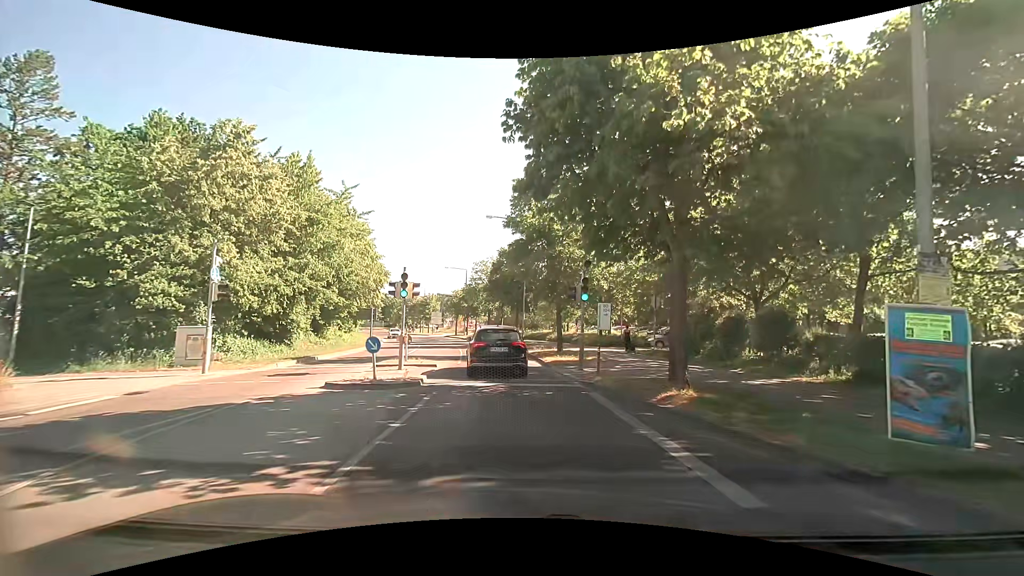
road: tertiary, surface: asphalt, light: Day
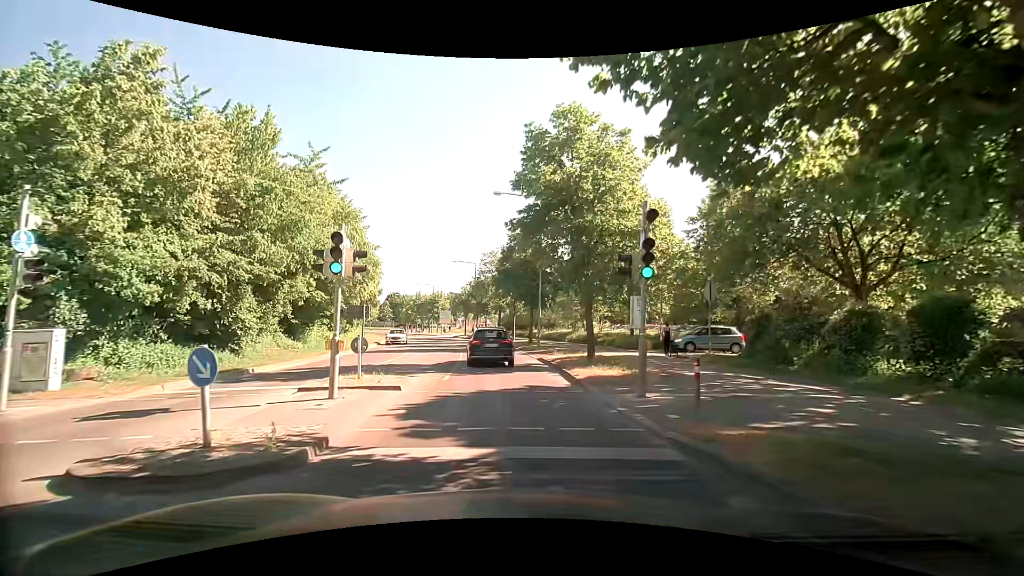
(+0.1, +7.3) m; 0°
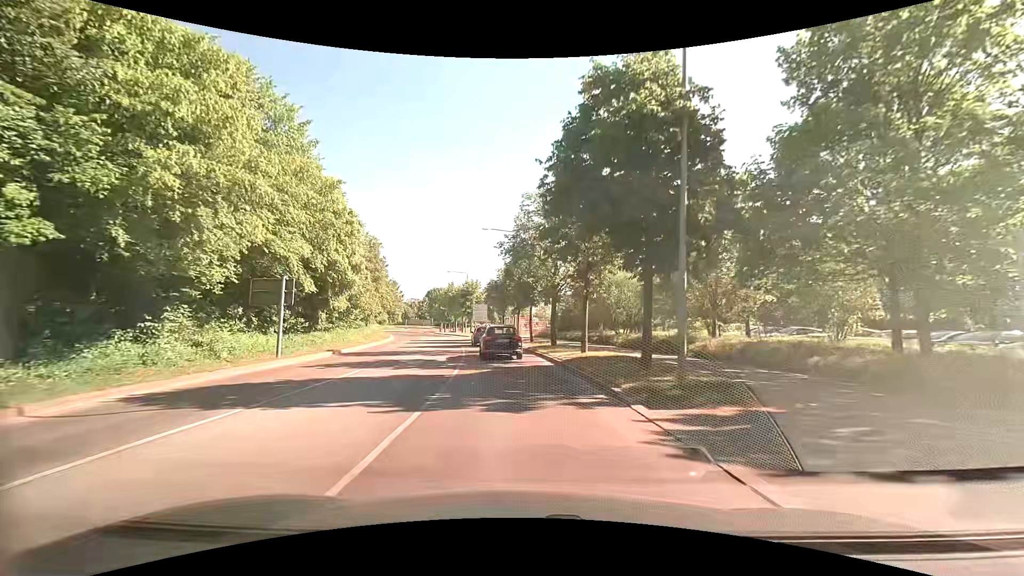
(-1.2, +22.8) m; -7°
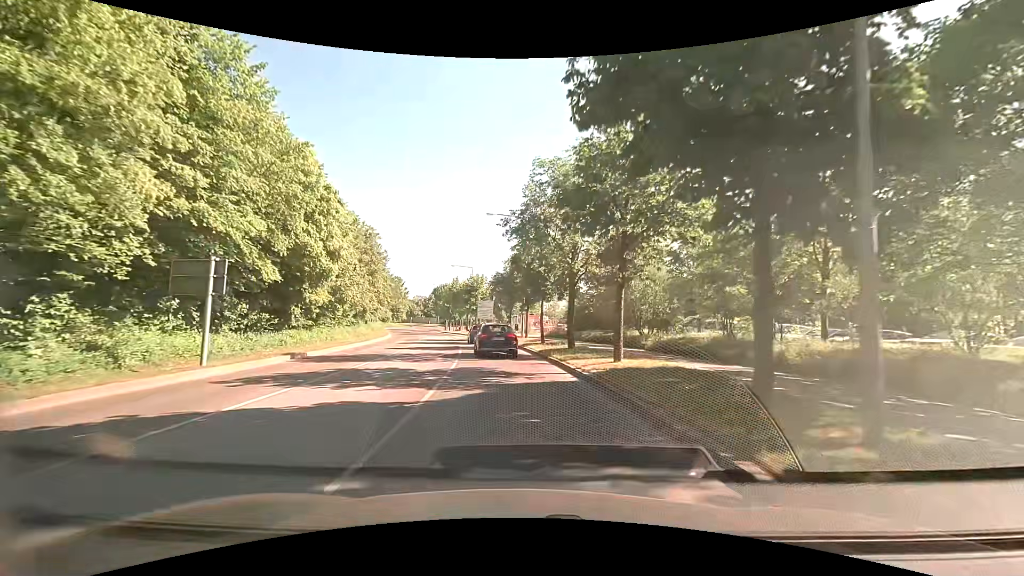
(+0.1, +5.6) m; 0°
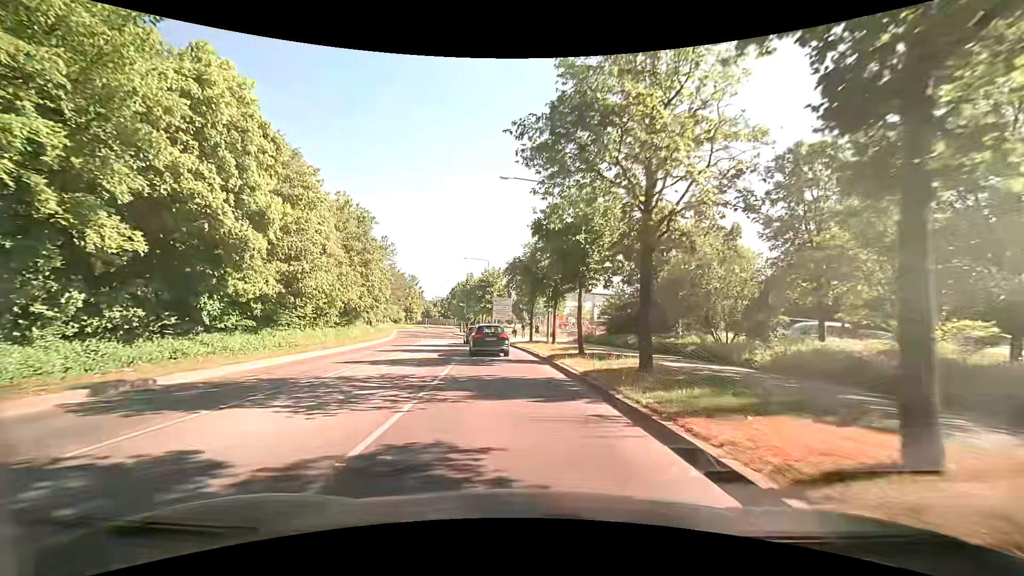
(-0.1, +10.4) m; -2°
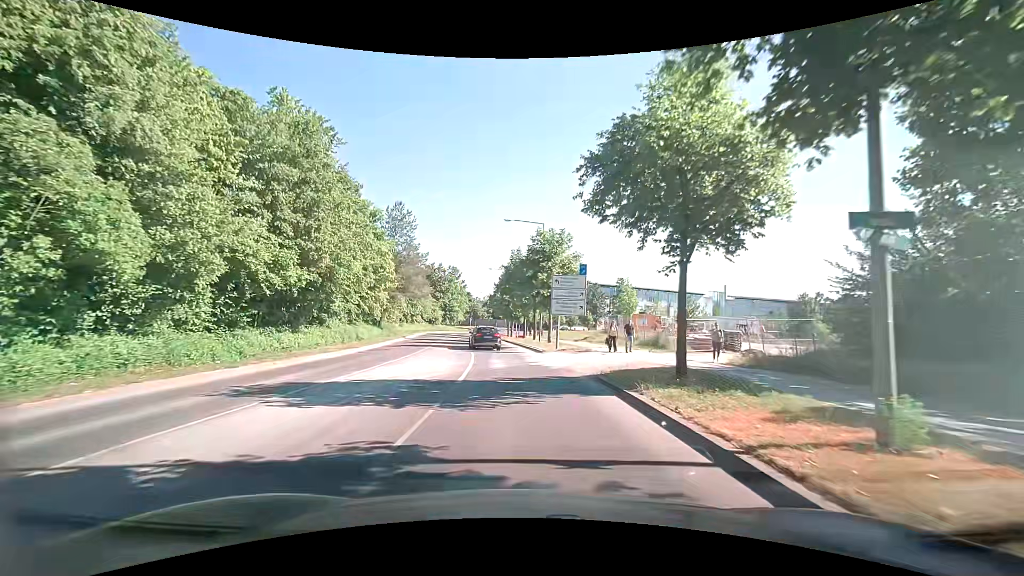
(-1.5, +24.8) m; -7°
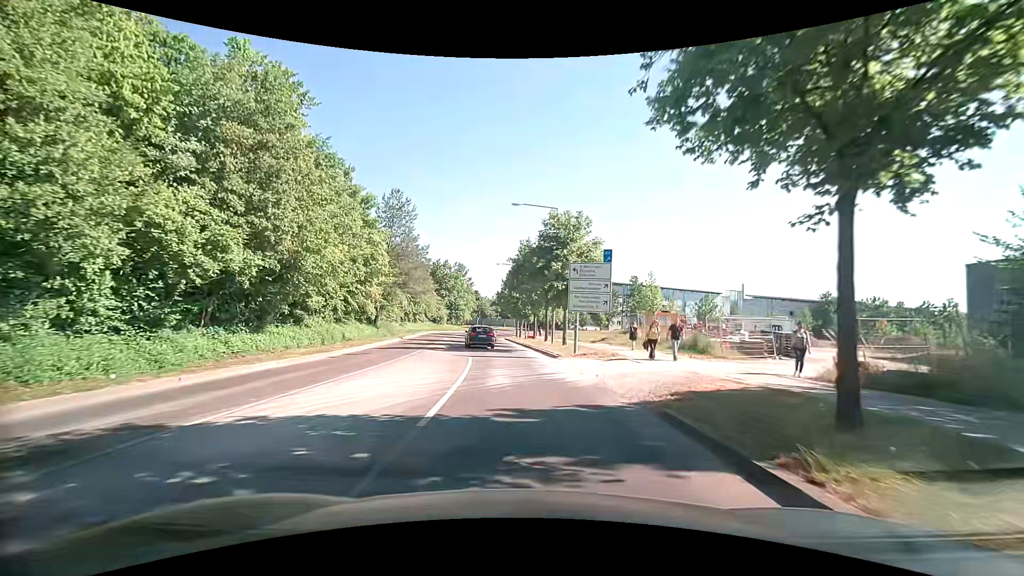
(0.0, +5.4) m; -1°
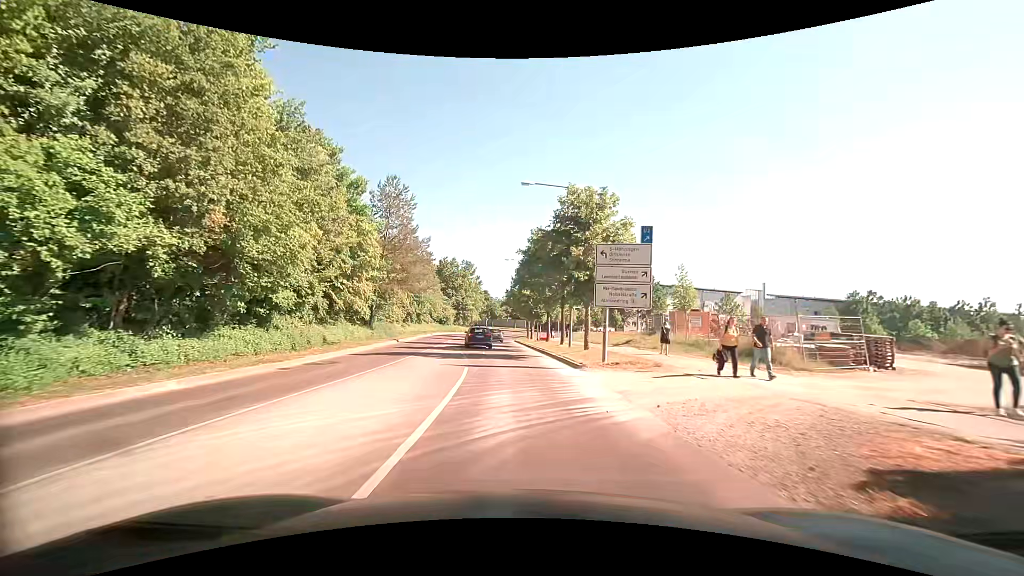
(0.0, +5.5) m; -1°
